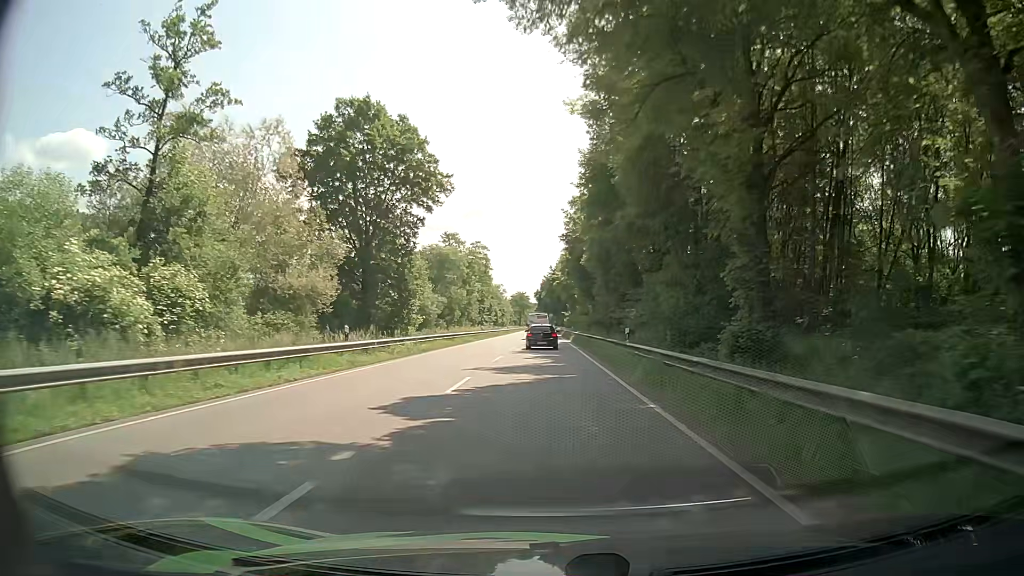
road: primary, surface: asphalt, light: Day
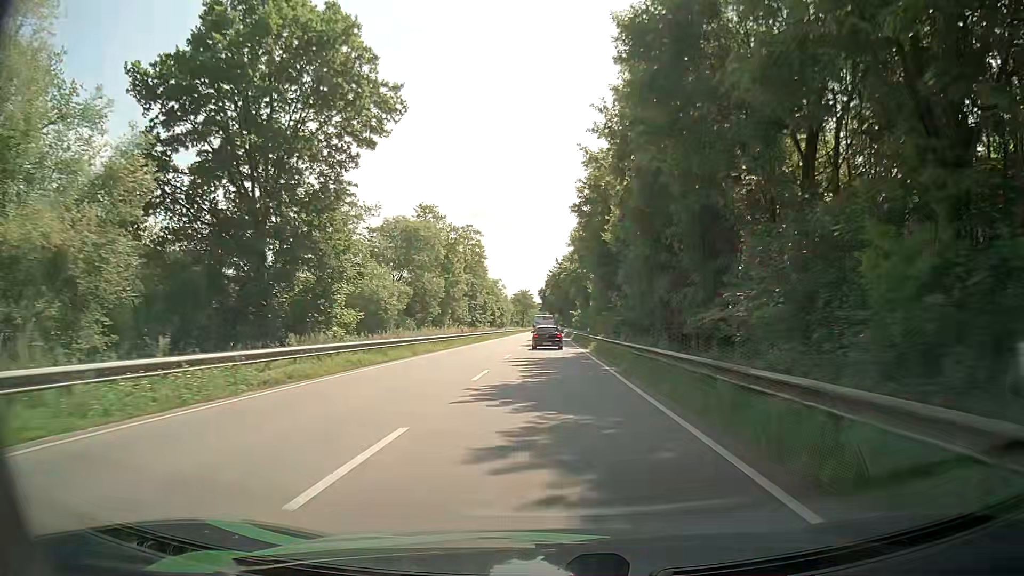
(-0.1, +20.7) m; 0°
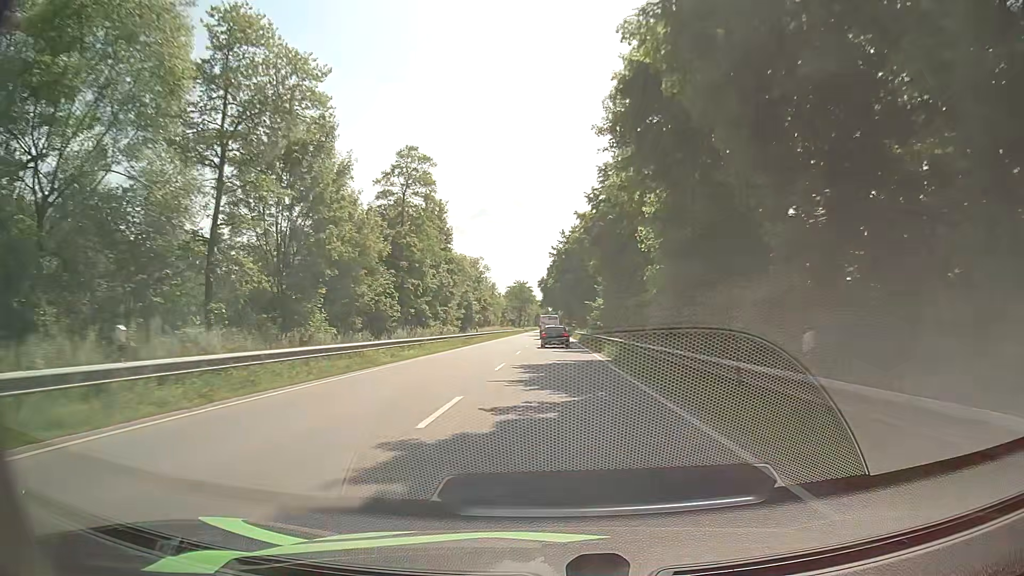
(-0.4, +43.9) m; -1°
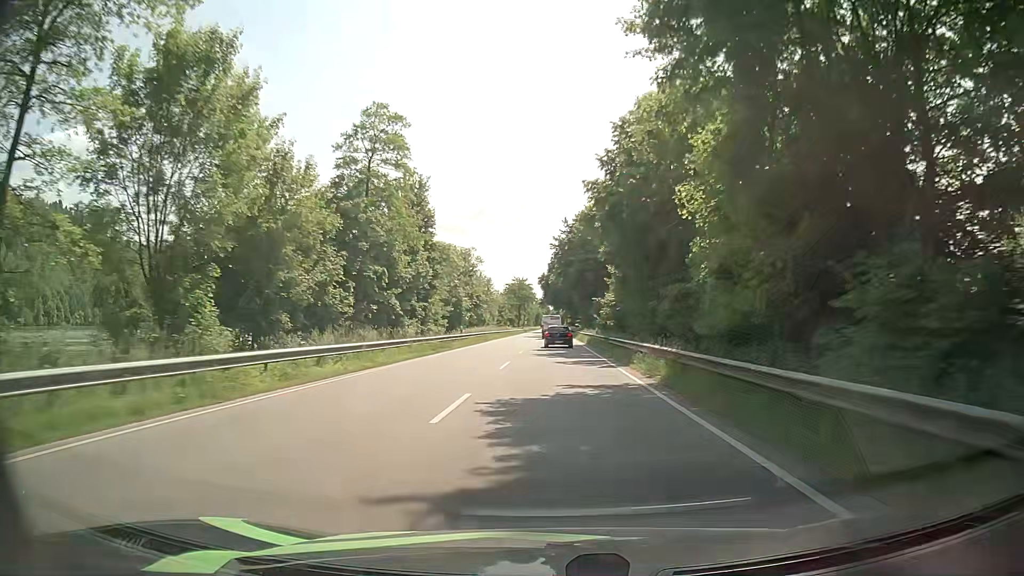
(+0.1, +11.4) m; 0°
(0, +10) (0, +20) (0, +30) (+1, +40) (+1, +50) (+1, +60) (+1, +70) (+1, +80) (+1, +90) (+2, +100) m
